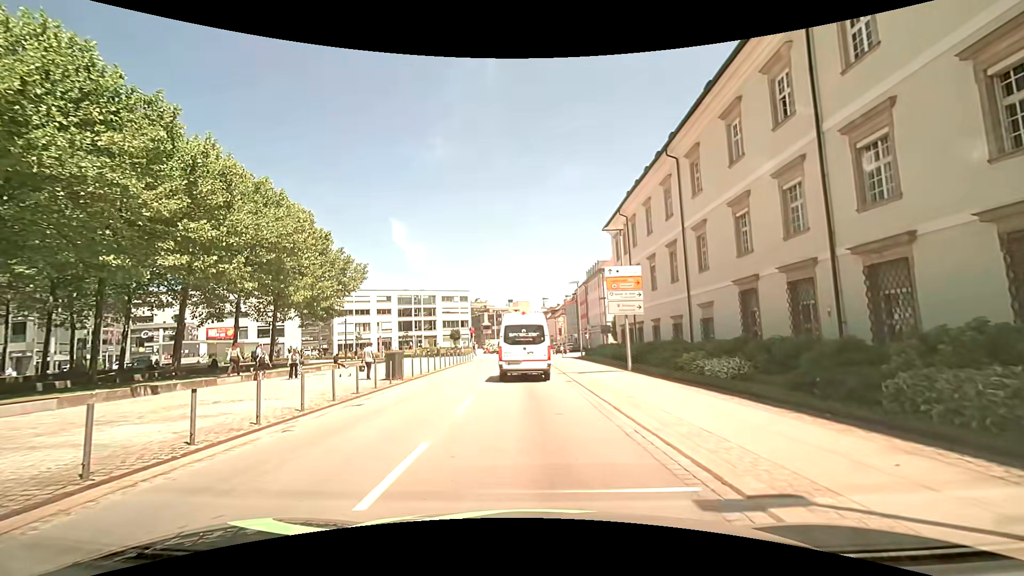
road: tertiary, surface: asphalt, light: Day
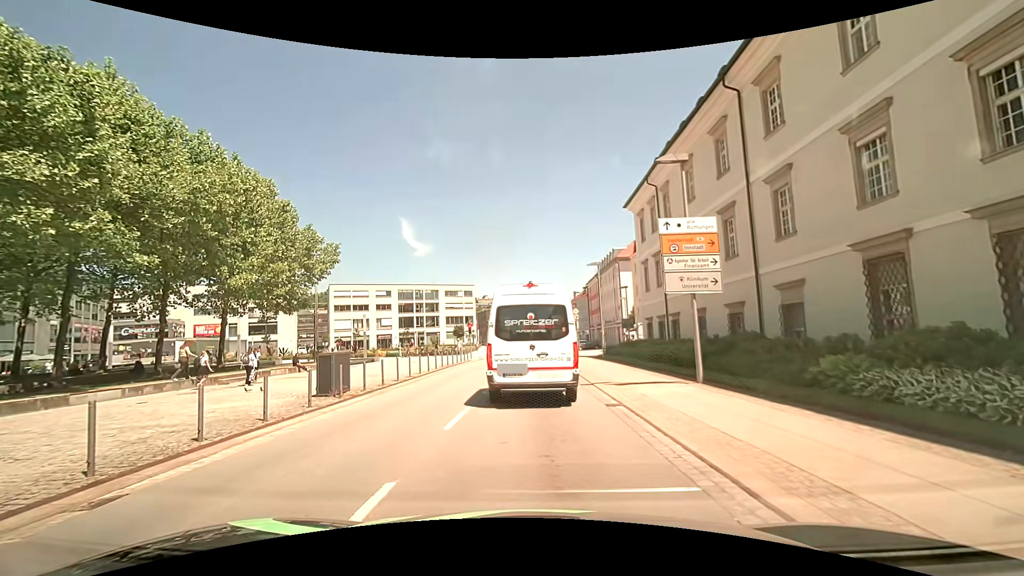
(+0.2, +8.1) m; +1°
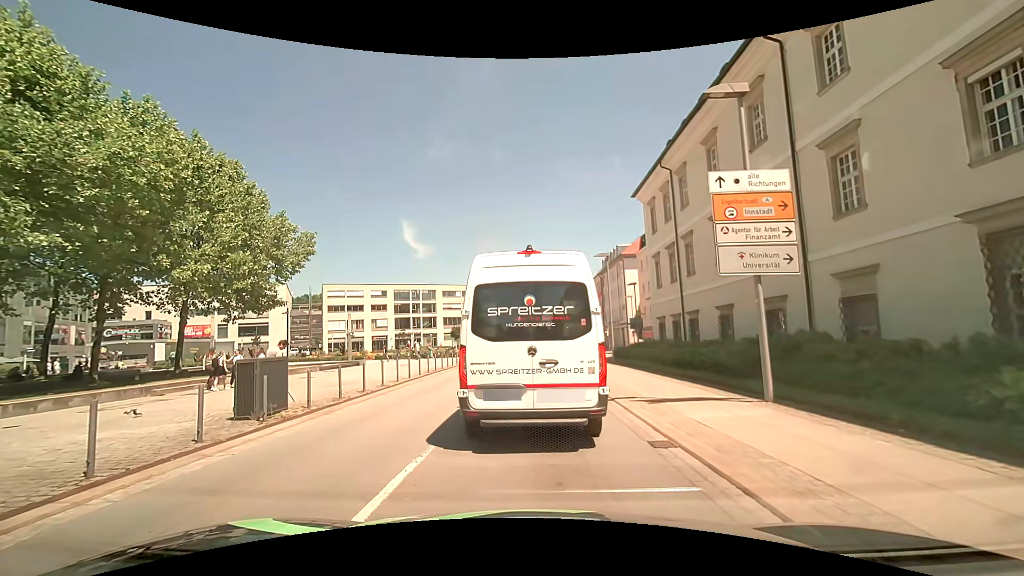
(0.0, +3.9) m; +1°
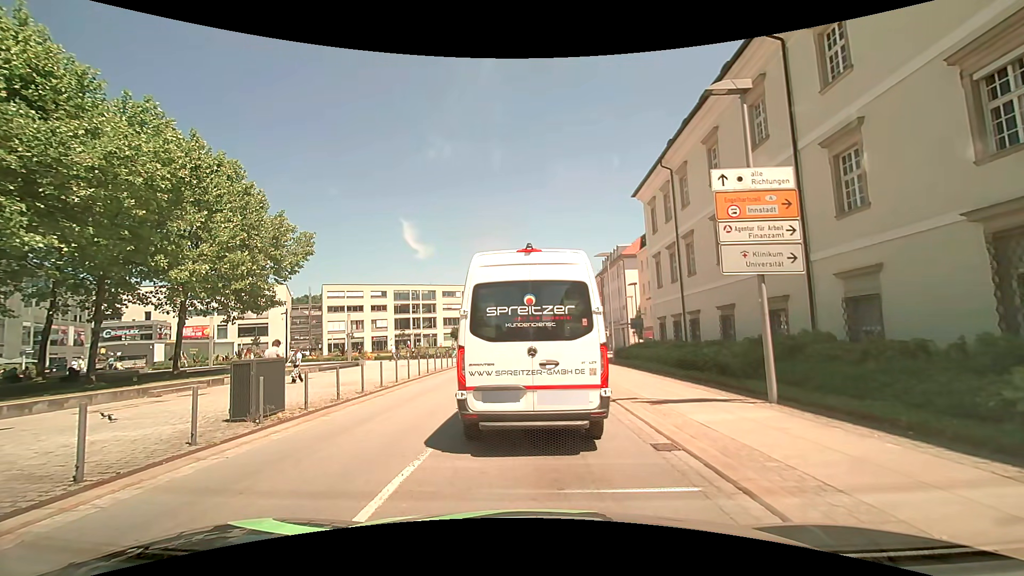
(0.0, +0.2) m; 0°
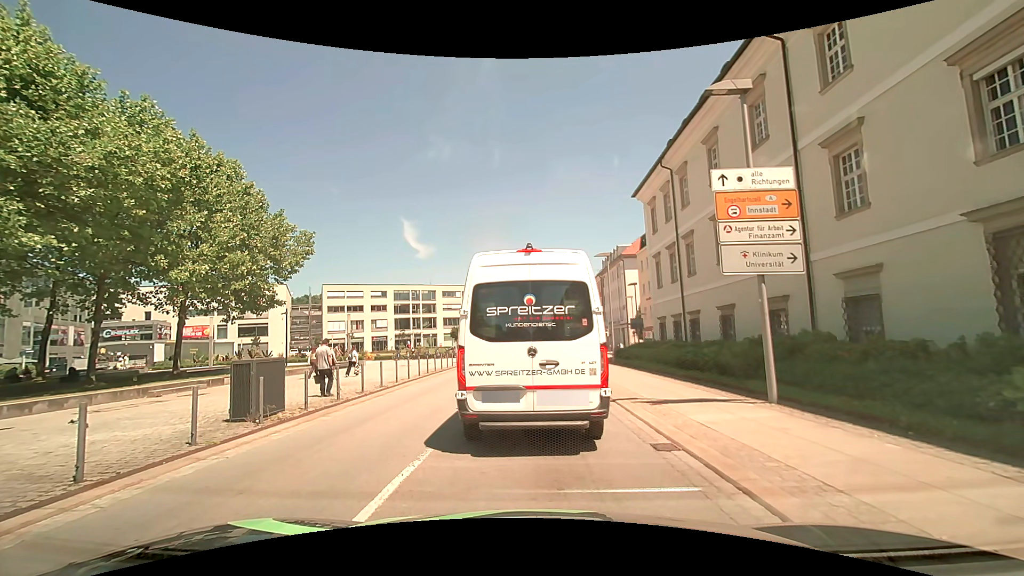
(0.0, 0.0) m; 0°
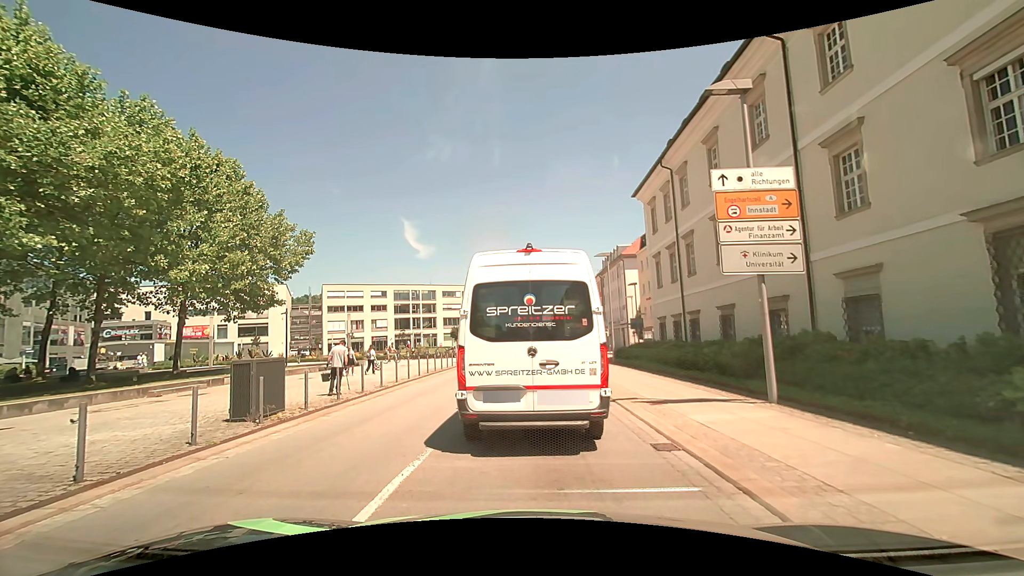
(0.0, 0.0) m; 0°
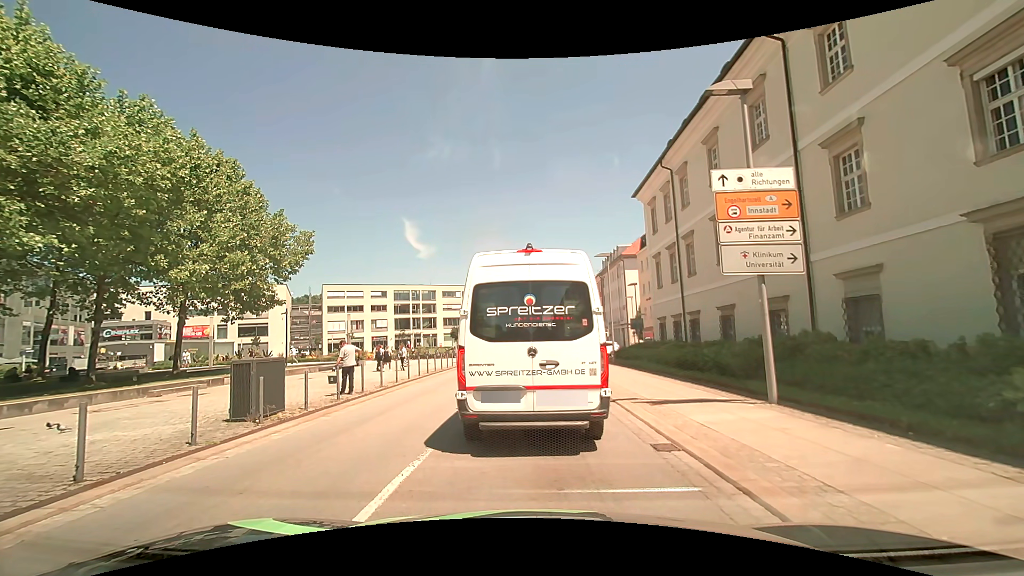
(0.0, 0.0) m; 0°
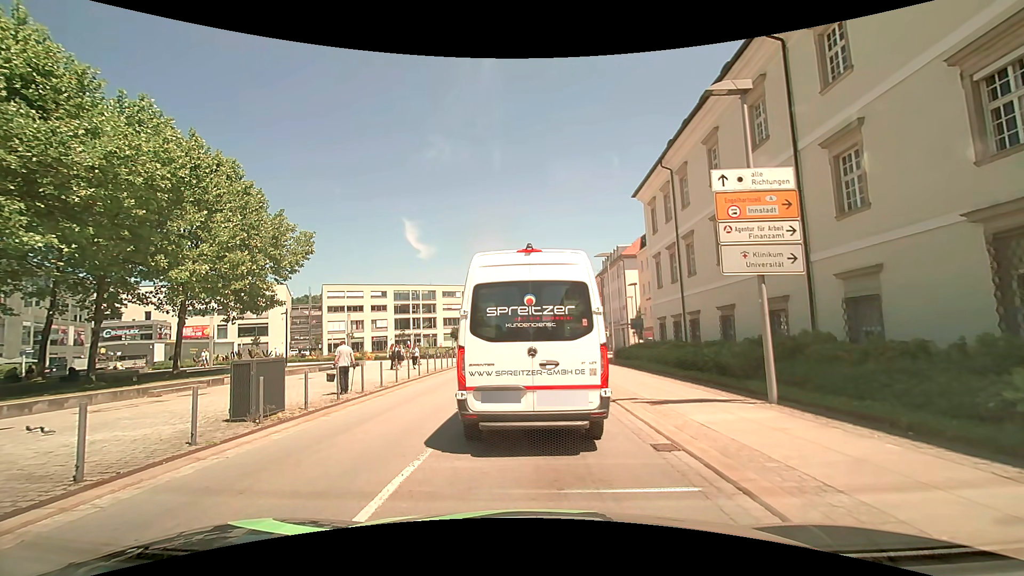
(0.0, 0.0) m; 0°
(0, +10) (0, +20) (-1, +30) (0, +40) (+1, +50) (+3, +60) (+3, +70) (+2, +79) (+1, +89) (+1, +99) m
